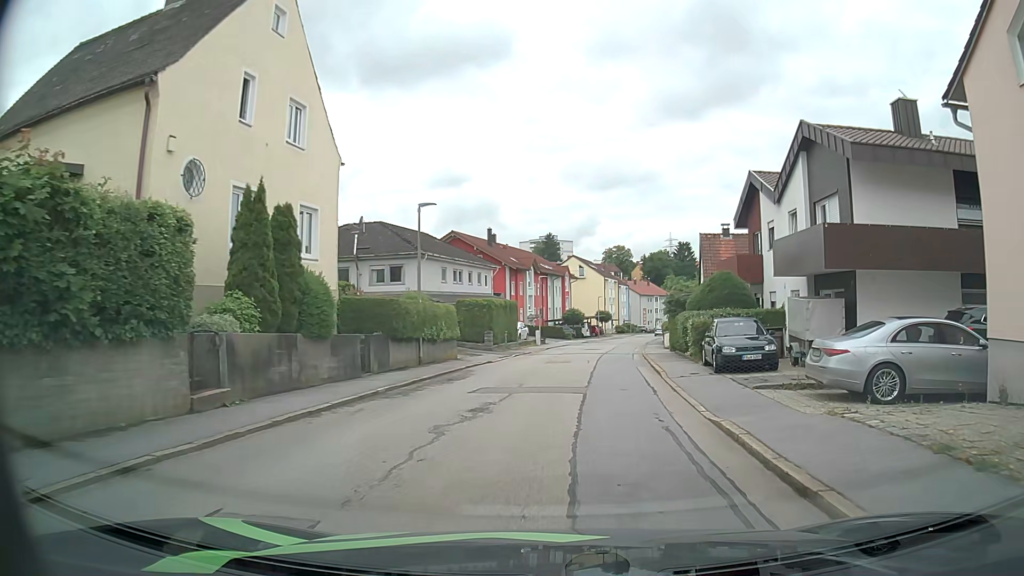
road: residential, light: Day
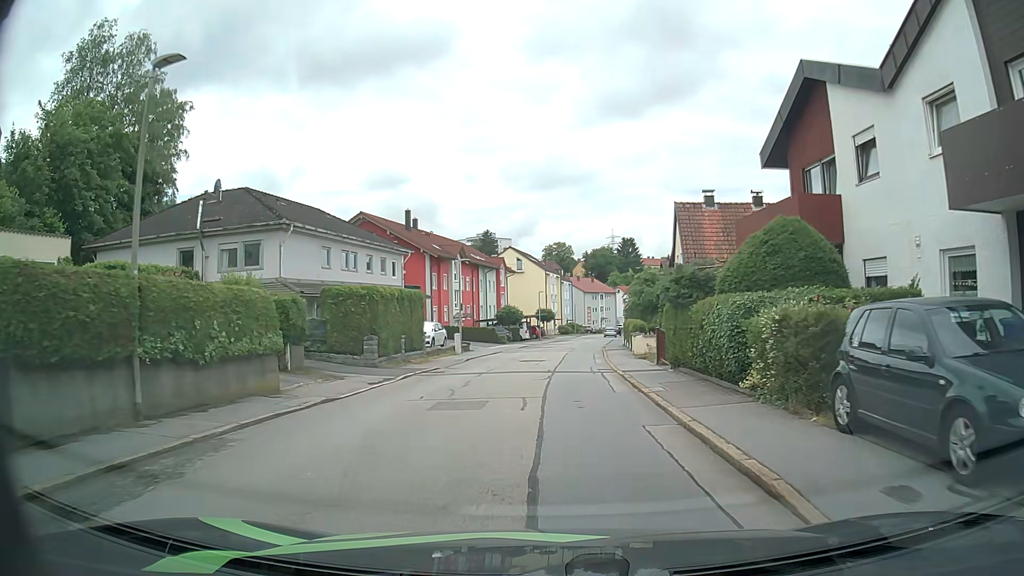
(+0.7, +13.3) m; +6°
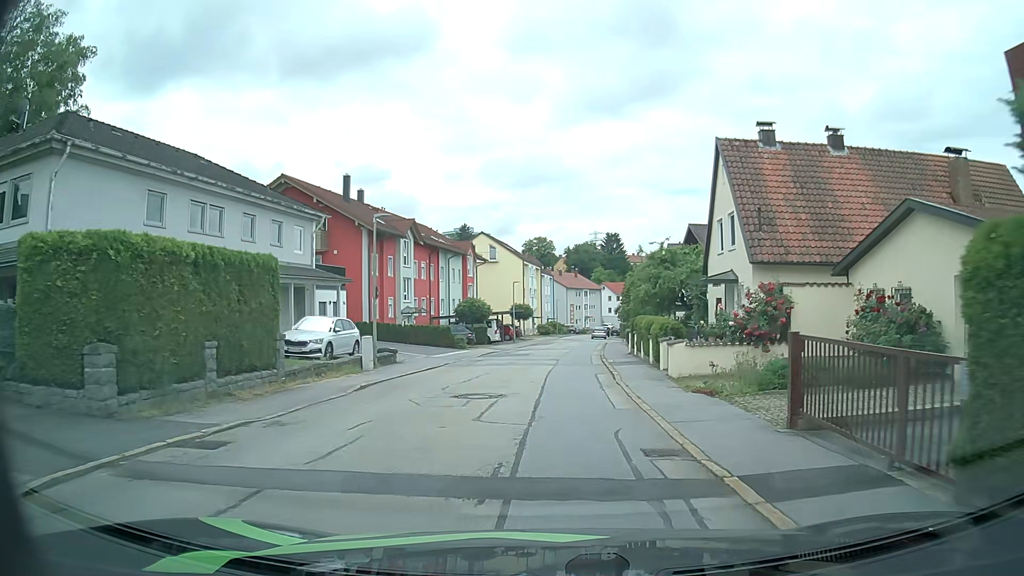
(+0.2, +14.4) m; +1°
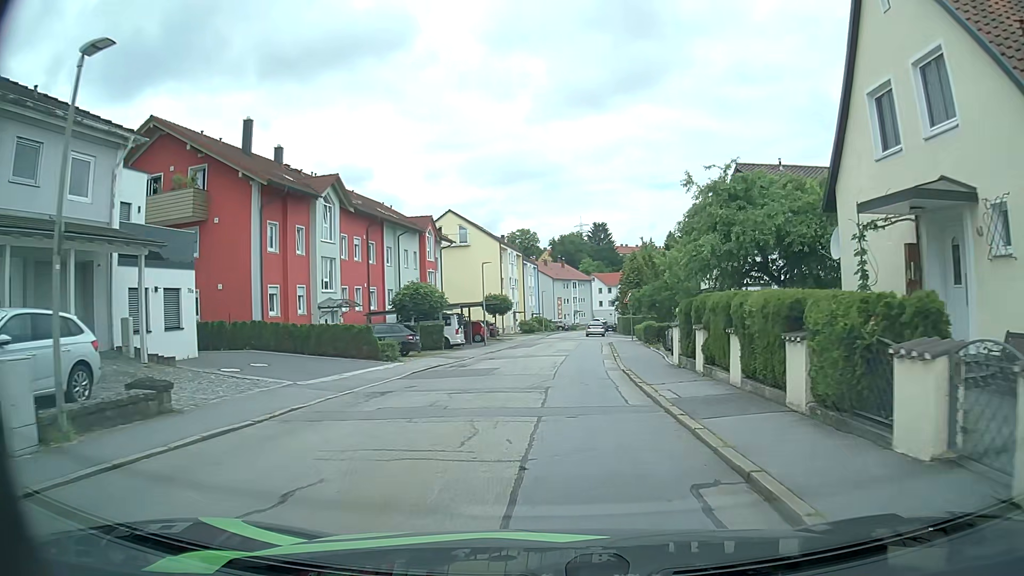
(+0.3, +15.0) m; +2°
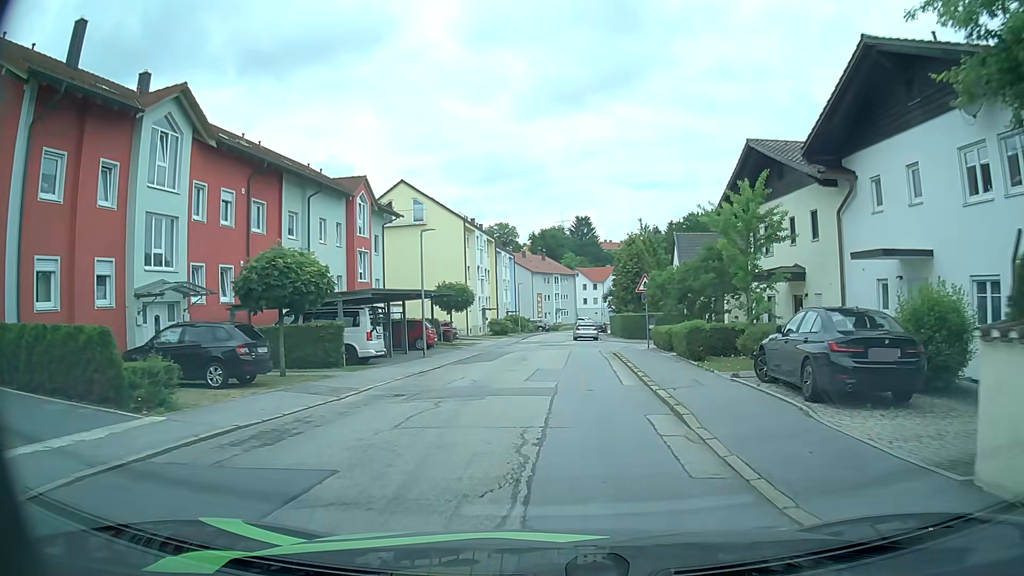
(+0.2, +14.6) m; +1°
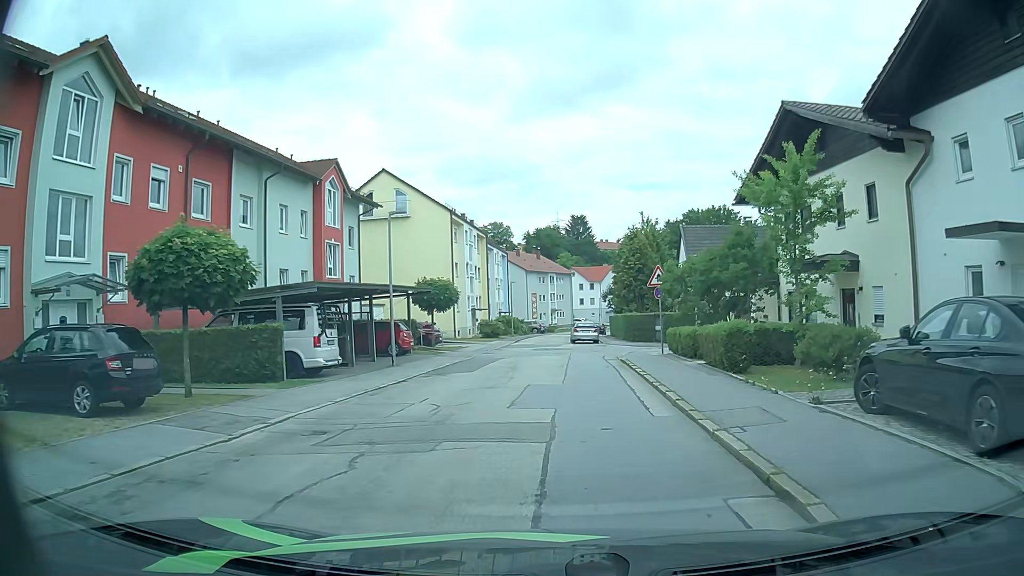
(0.0, +4.7) m; +1°
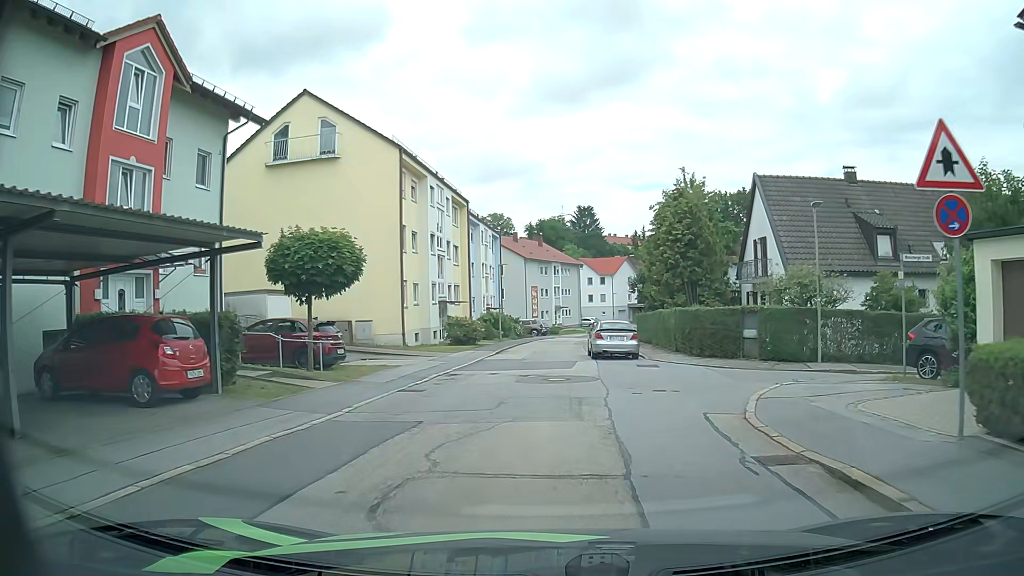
(-0.1, +18.2) m; 0°
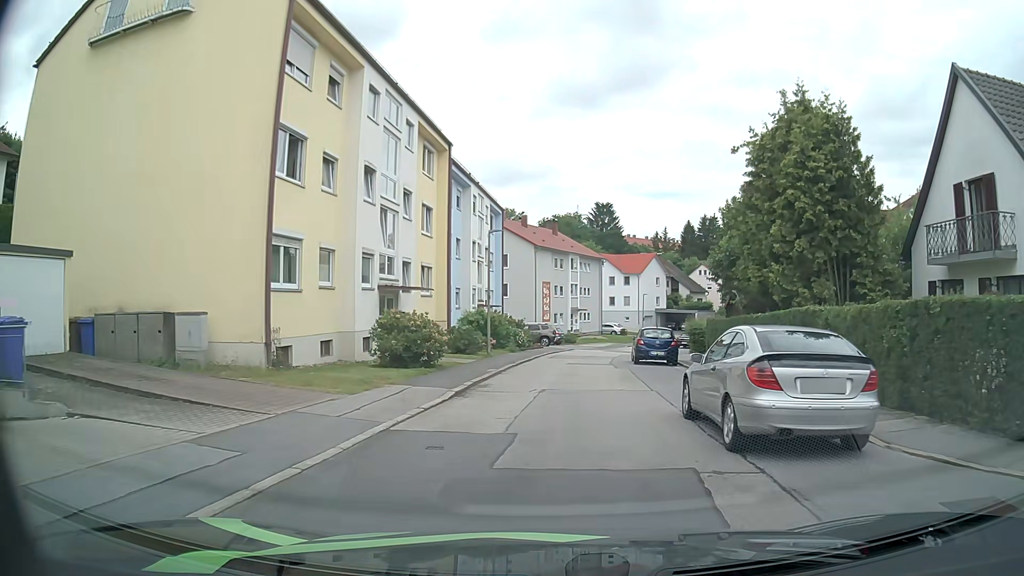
(-0.5, +17.0) m; -3°
(0, +10) (+1, +20) (+2, +30) (+3, +40) (+5, +50) (+8, +59) (+12, +68) (+17, +77) (+22, +86) (+28, +94) m
